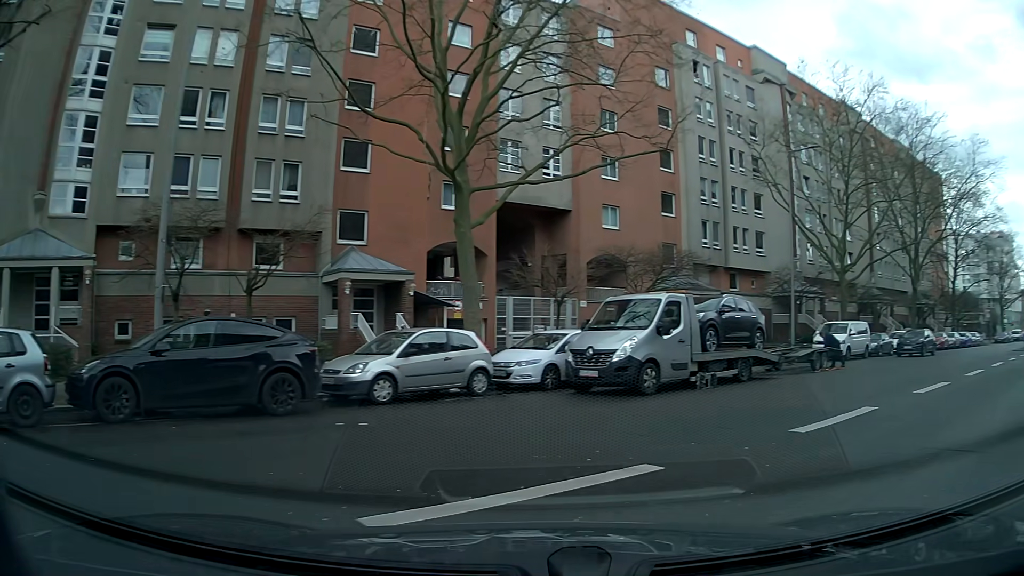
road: service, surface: paving_stones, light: Day
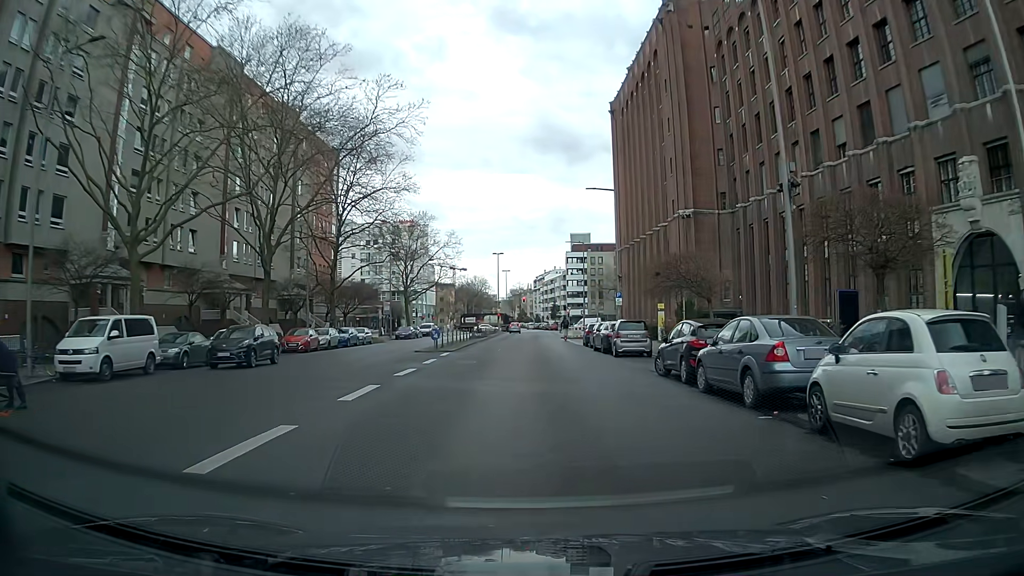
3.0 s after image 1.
(+9.5, +11.3) m; +53°
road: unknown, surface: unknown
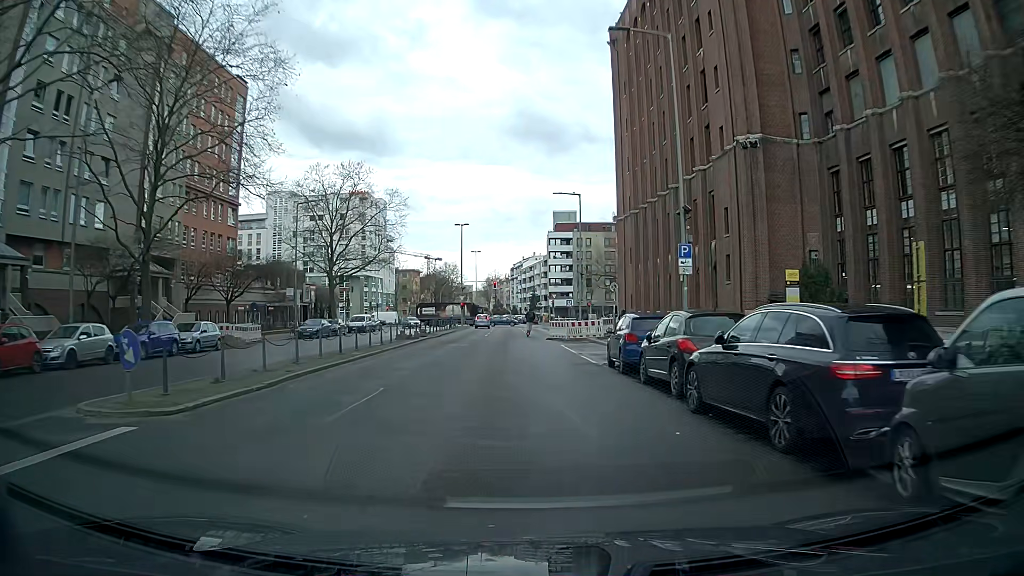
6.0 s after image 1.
(+0.4, +25.6) m; +1°
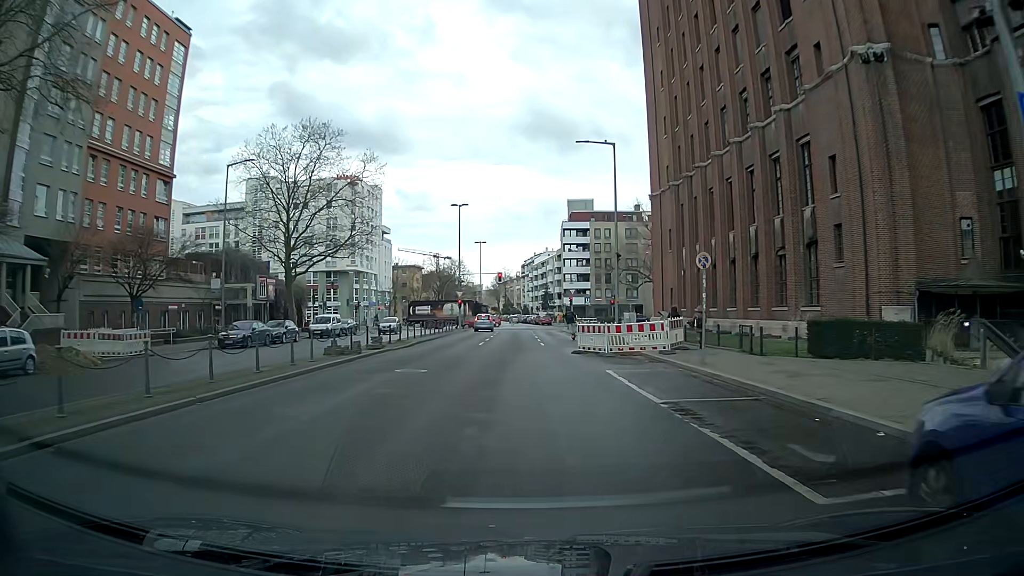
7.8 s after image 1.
(-0.1, +15.1) m; -1°
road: tertiary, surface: asphalt
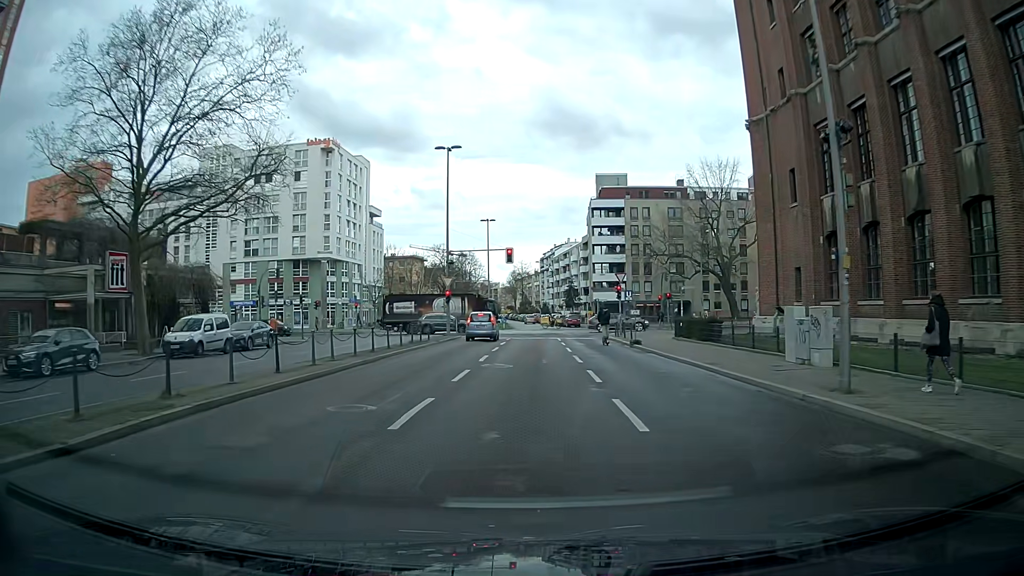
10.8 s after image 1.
(-0.4, +24.0) m; -1°
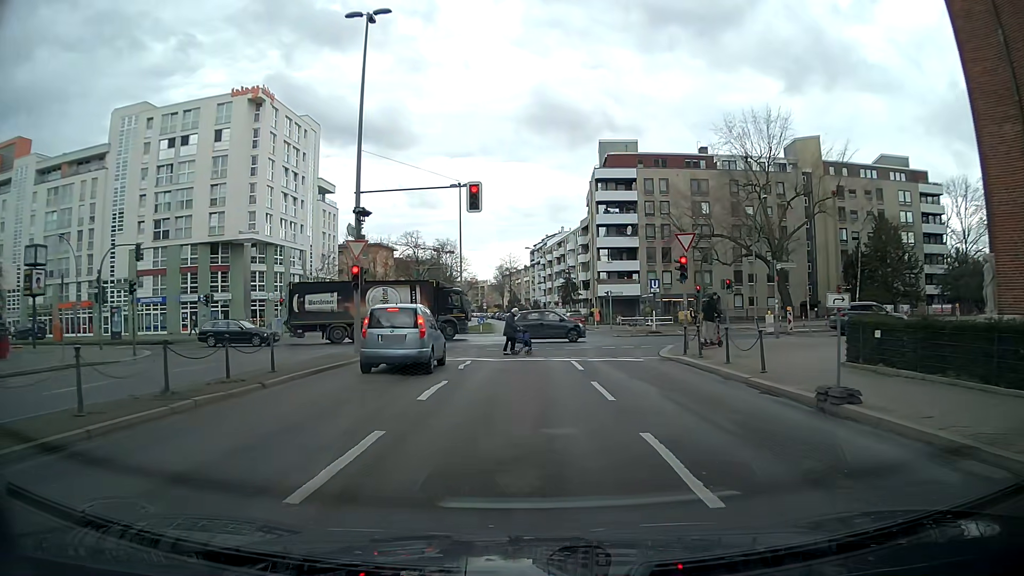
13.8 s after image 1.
(-0.1, +21.3) m; 0°
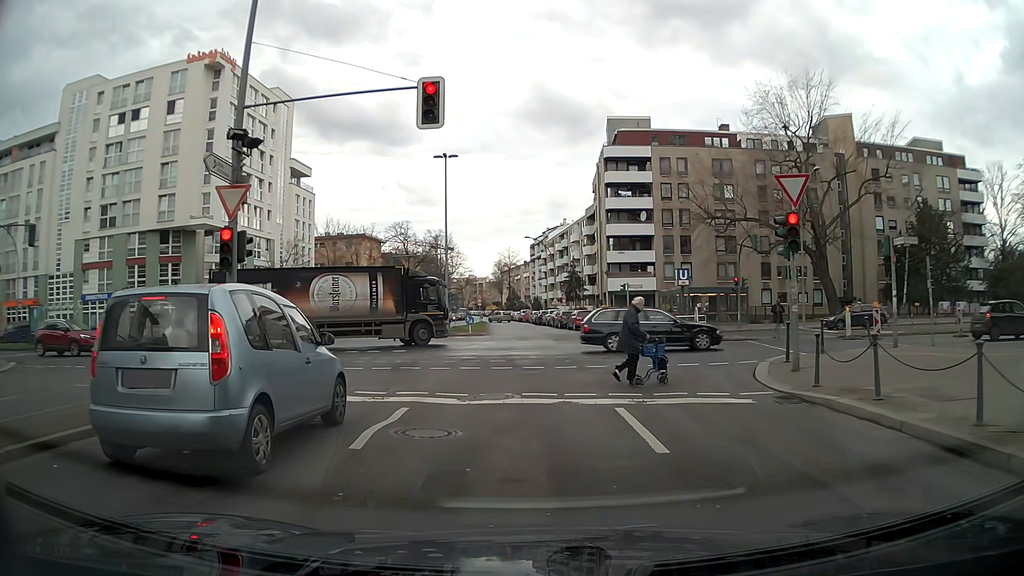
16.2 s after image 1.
(0.0, +9.8) m; -2°
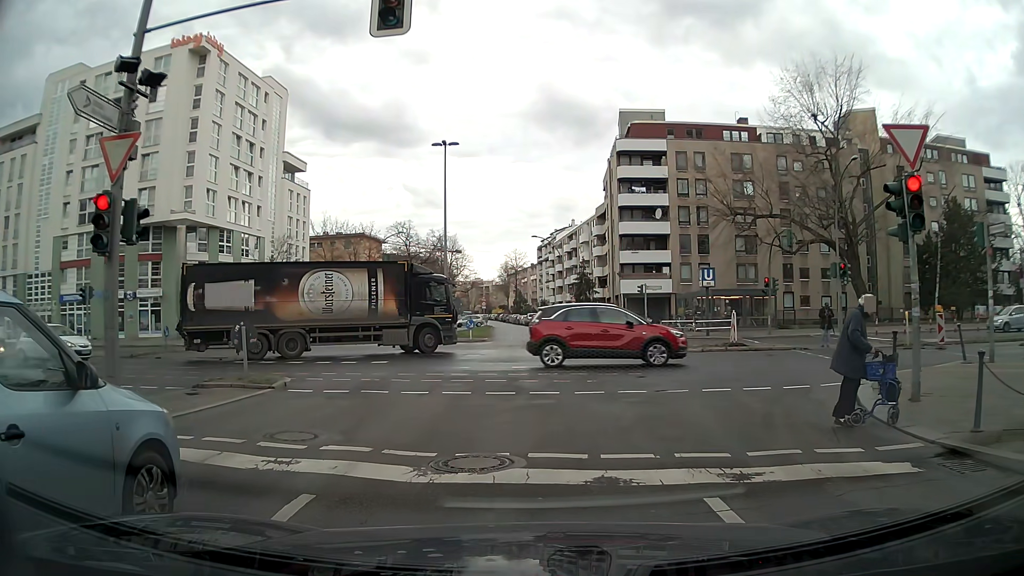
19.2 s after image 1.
(0.0, +4.4) m; -1°
(0, +10) (+1, +20) (+1, +30) (+1, +40) (+1, +50) (+1, +60) (+1, +70) (+1, +80) (+1, +90) (0, +100) m
